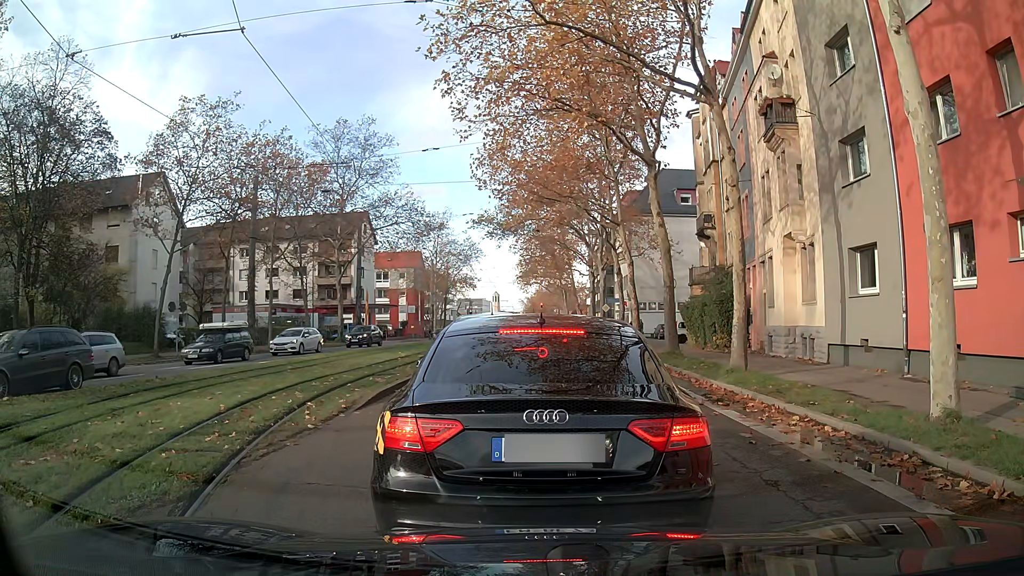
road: secondary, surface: asphalt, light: Day
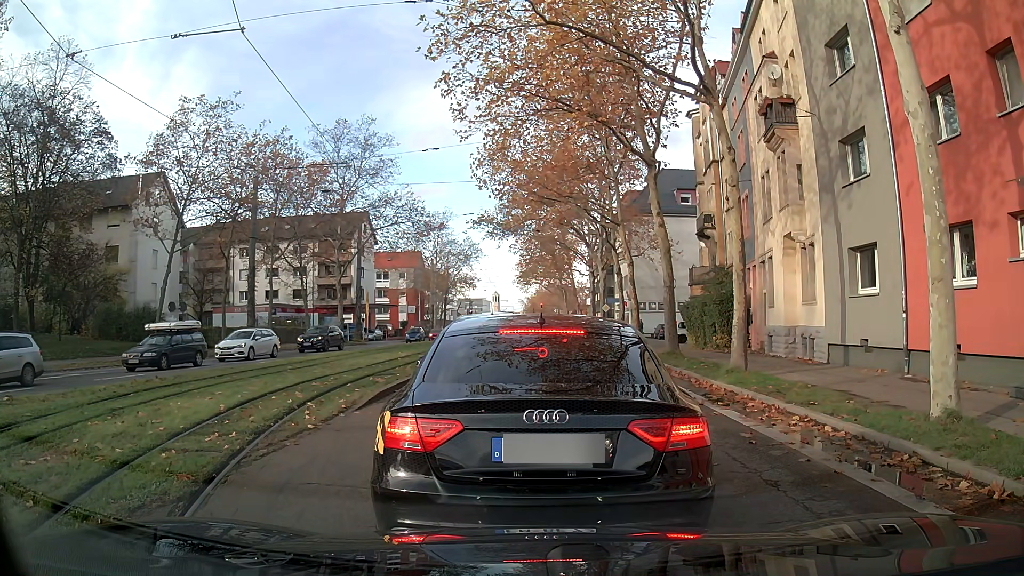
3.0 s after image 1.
(0.0, 0.0) m; 0°
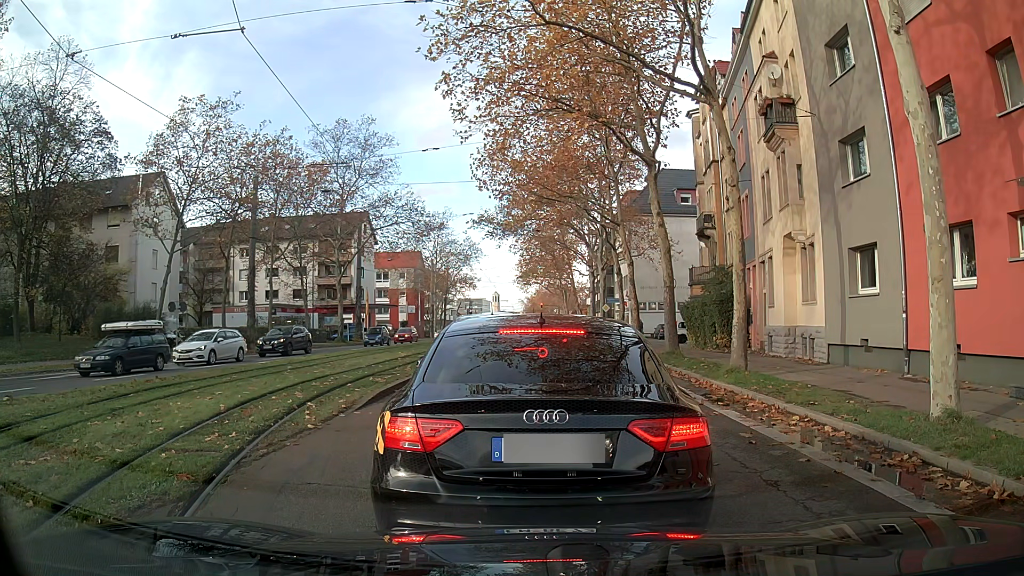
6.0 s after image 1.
(0.0, 0.0) m; 0°
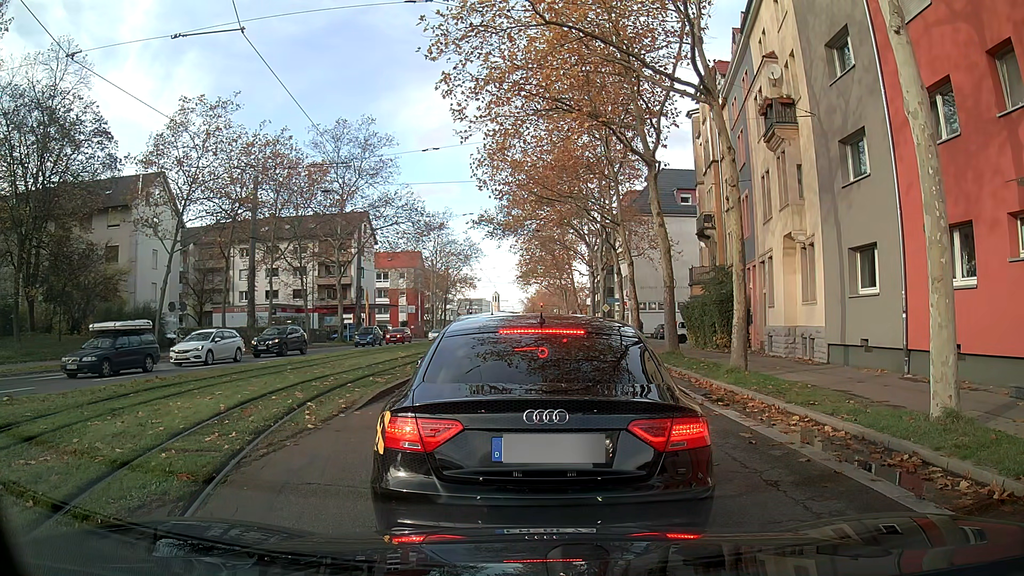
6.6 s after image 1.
(0.0, 0.0) m; 0°
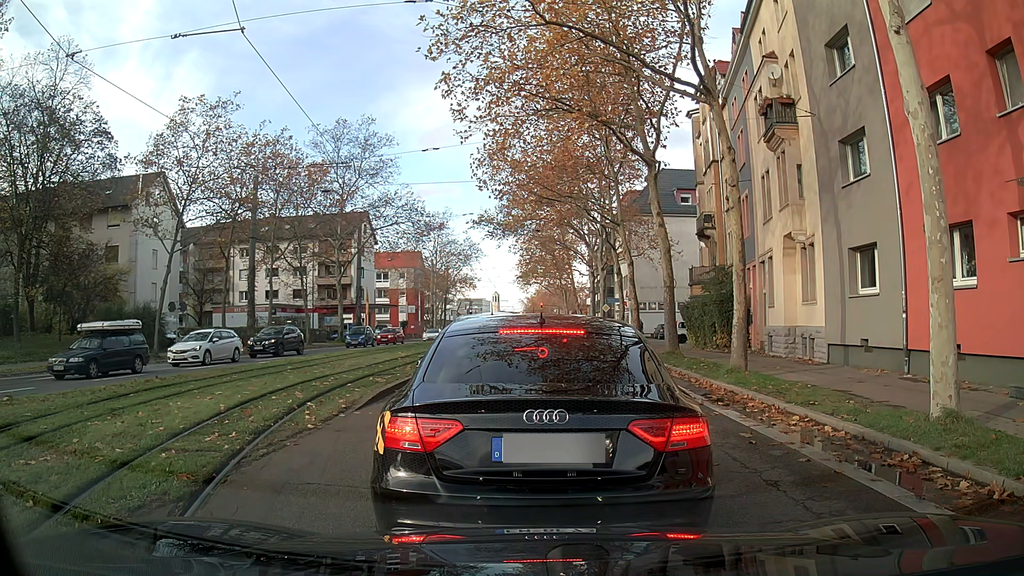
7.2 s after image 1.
(0.0, 0.0) m; 0°
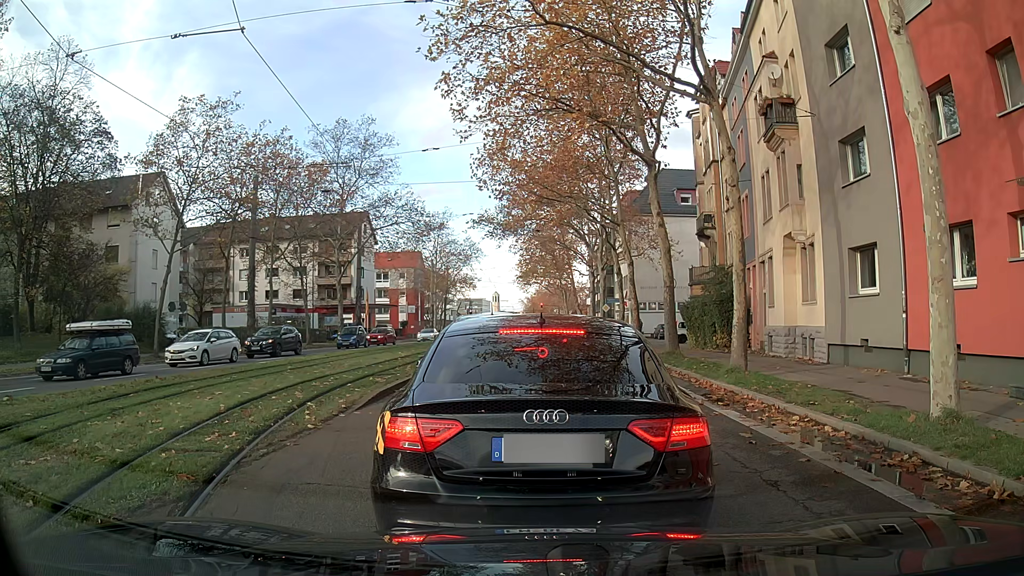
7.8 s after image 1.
(0.0, 0.0) m; 0°
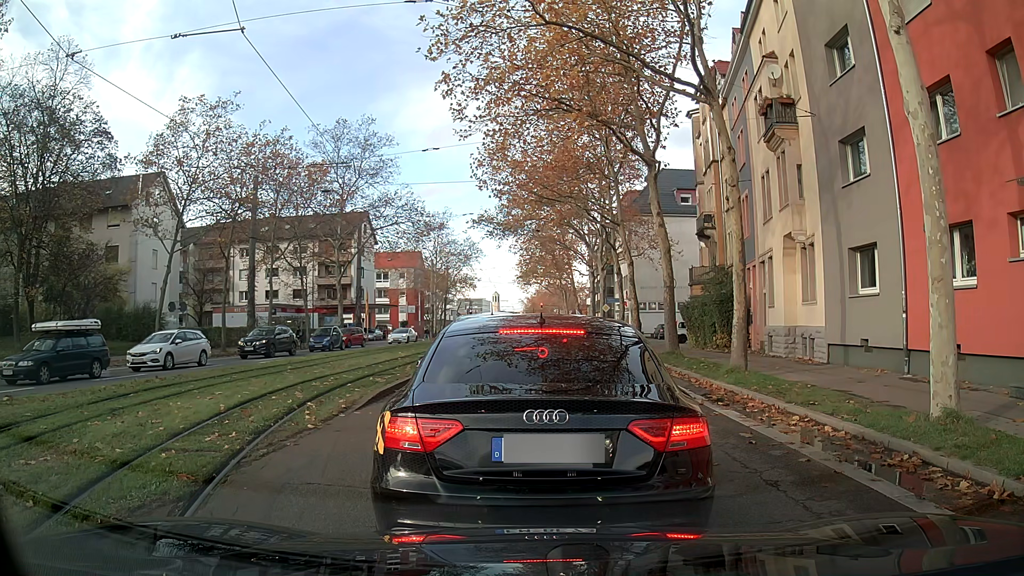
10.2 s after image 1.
(0.0, 0.0) m; 0°
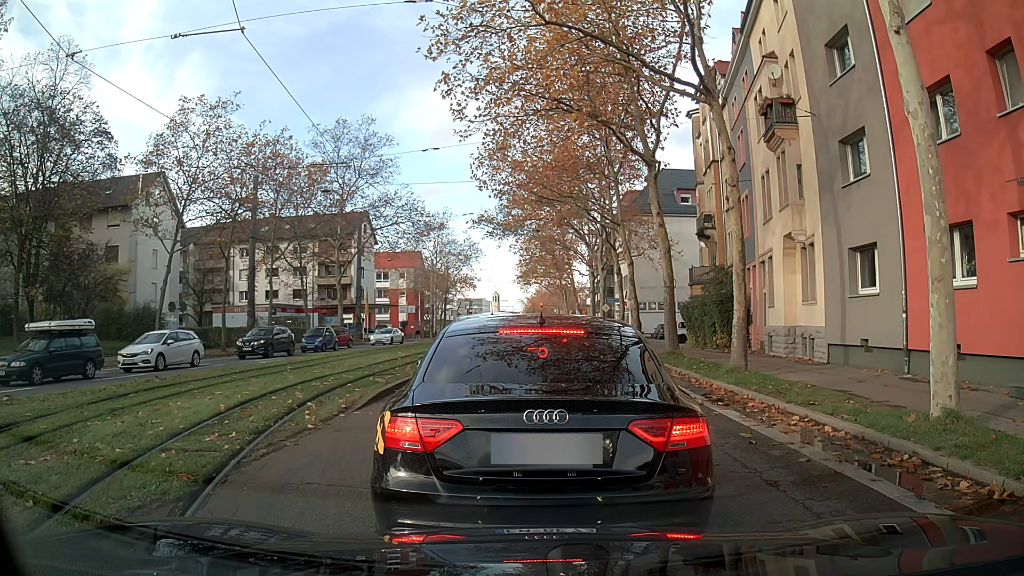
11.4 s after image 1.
(0.0, 0.0) m; 0°
